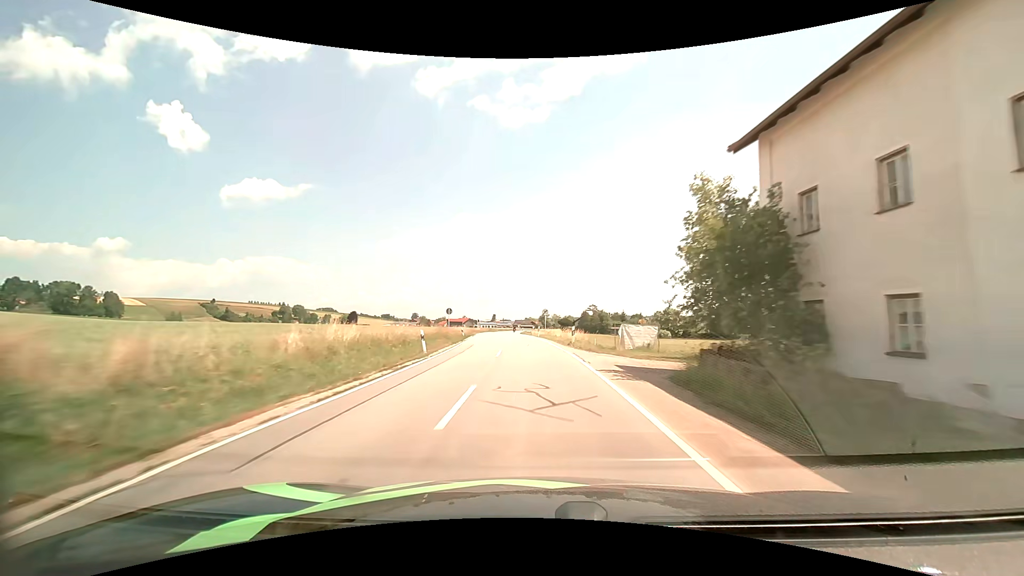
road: secondary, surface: asphalt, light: Day
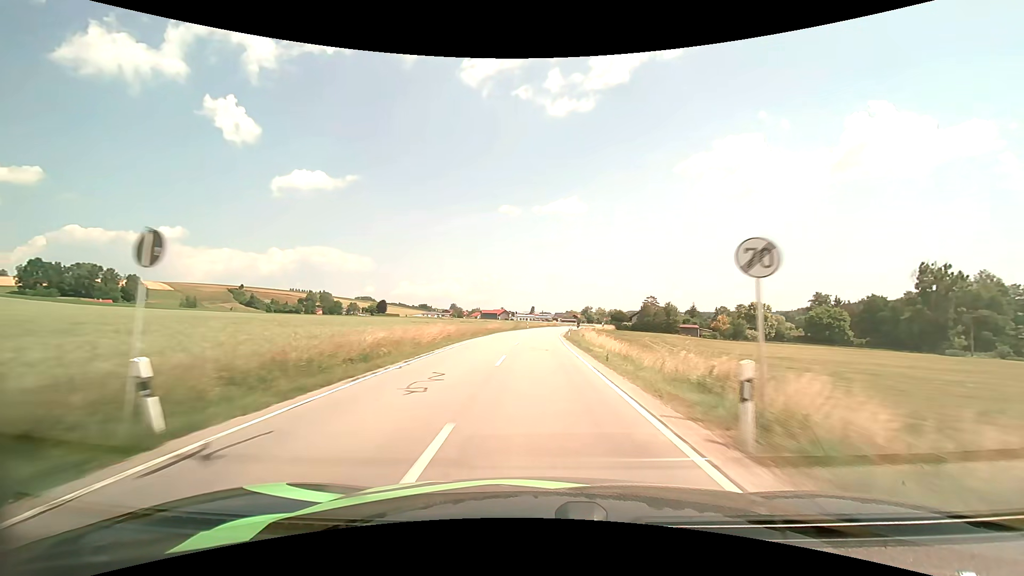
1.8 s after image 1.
(-2.0, +40.7) m; -5°
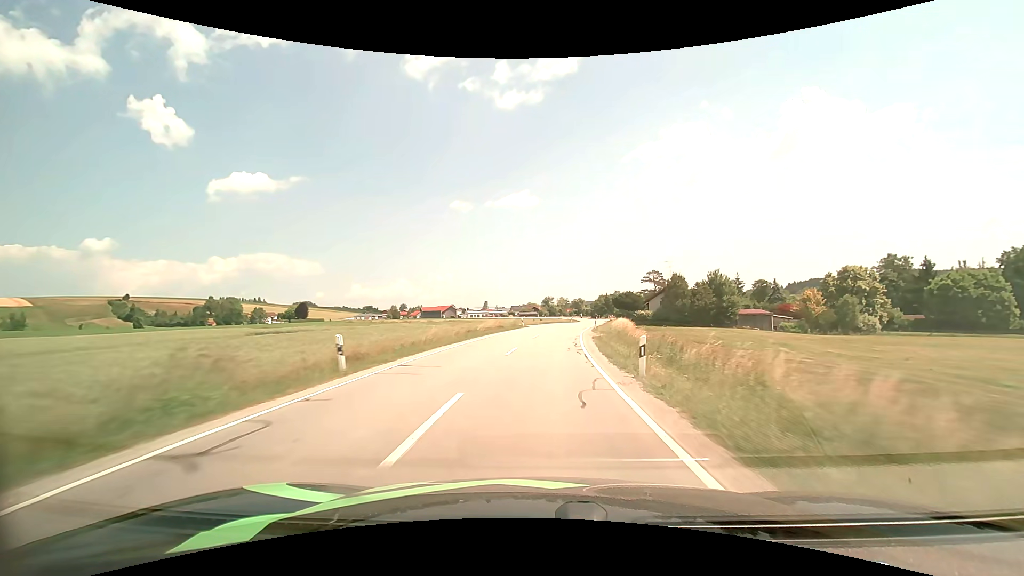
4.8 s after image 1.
(+1.7, +69.6) m; +5°
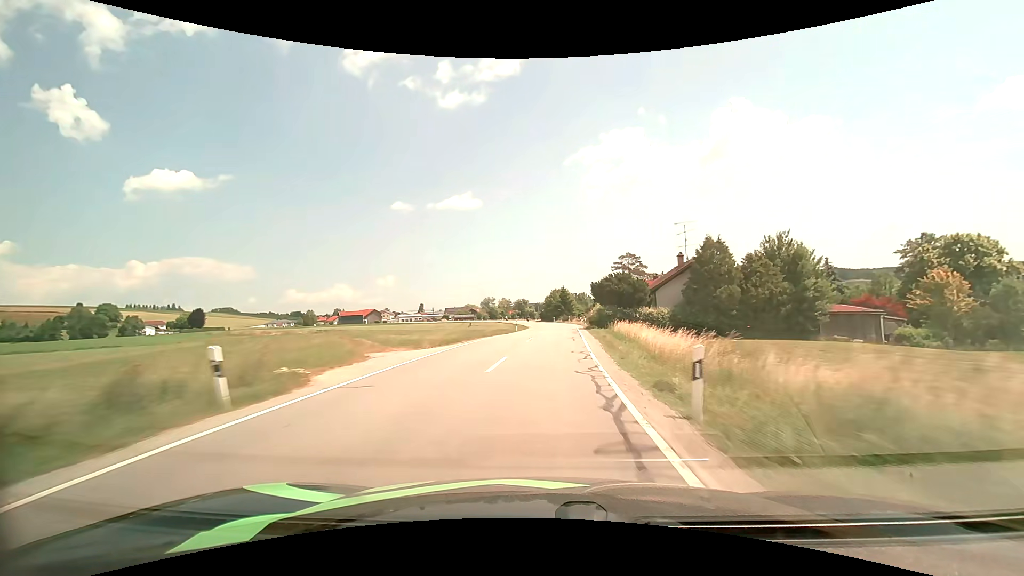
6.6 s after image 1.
(+2.6, +40.7) m; +7°
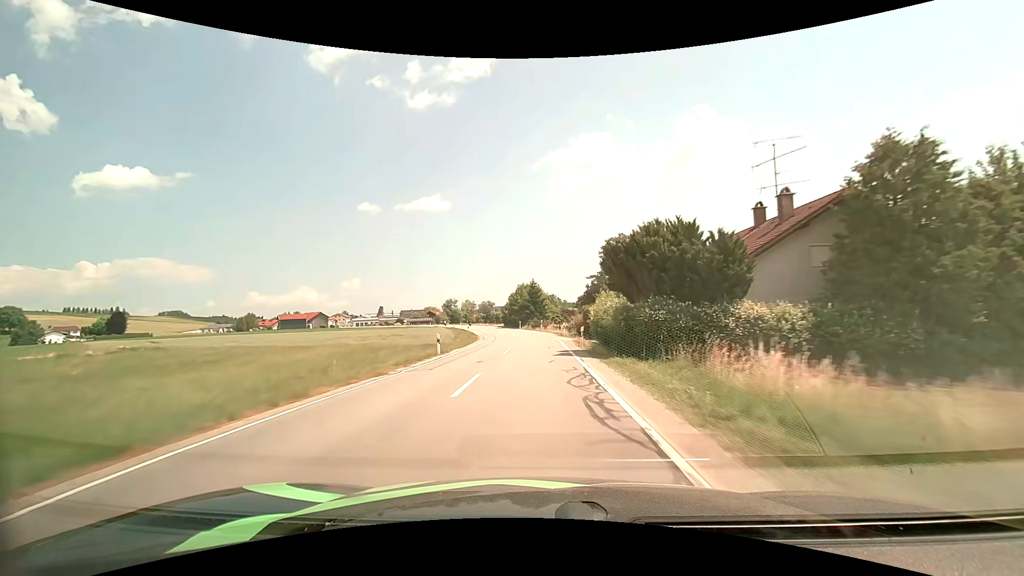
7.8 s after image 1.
(+1.0, +26.5) m; +4°
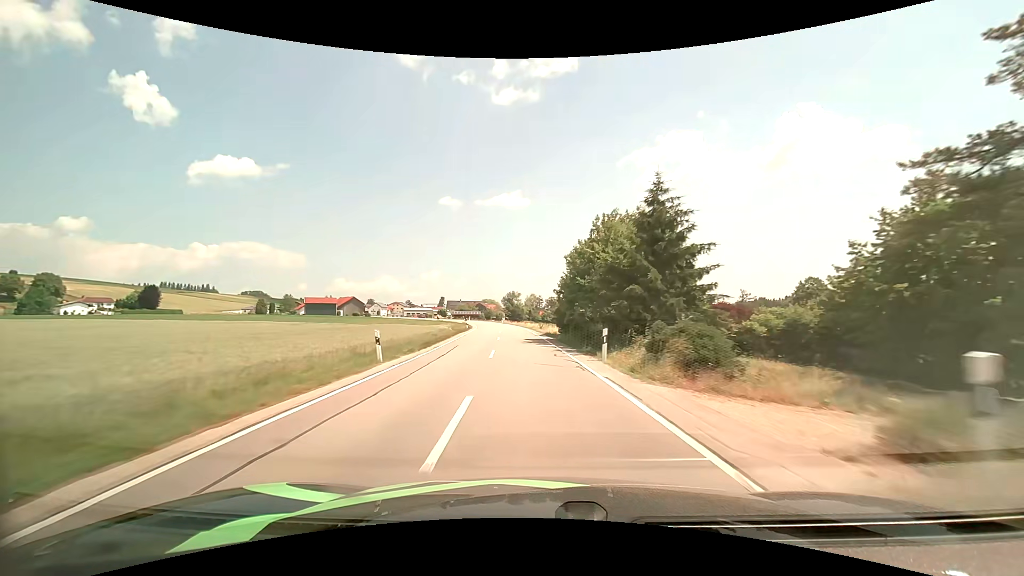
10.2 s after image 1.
(-2.3, +52.6) m; -8°
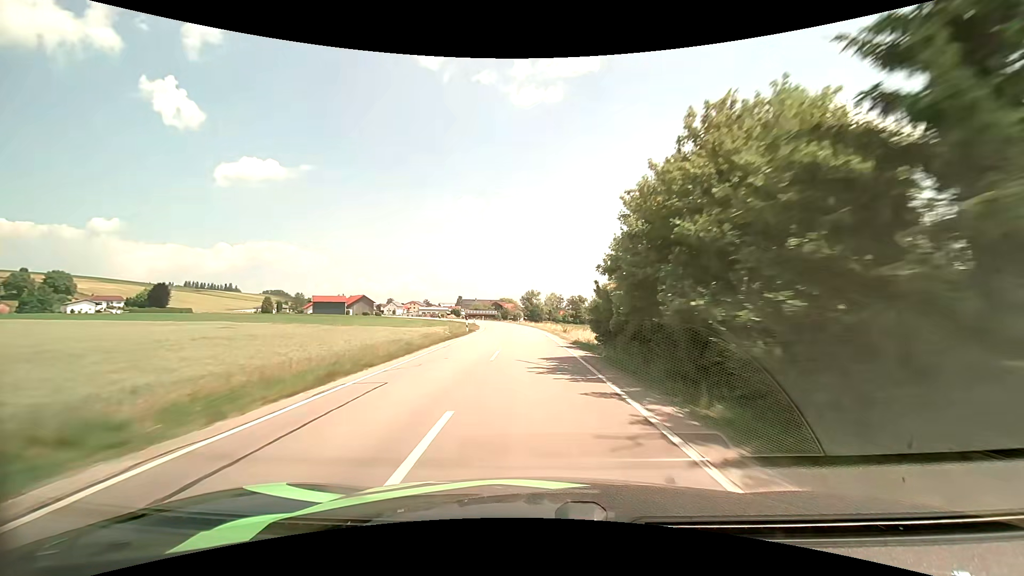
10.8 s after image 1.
(-0.3, +13.4) m; -2°
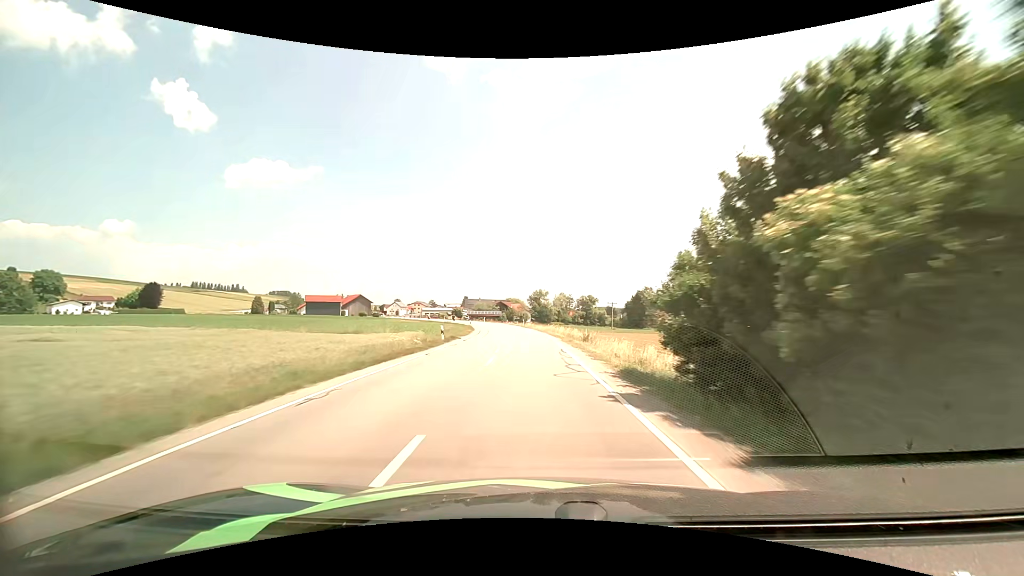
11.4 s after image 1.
(-0.1, +13.4) m; -1°
(0, +10) (0, +20) (-1, +30) (-1, +40) (-2, +50) (-3, +60) (-5, +70) (-7, +80) (-9, +89) (-12, +99) m
